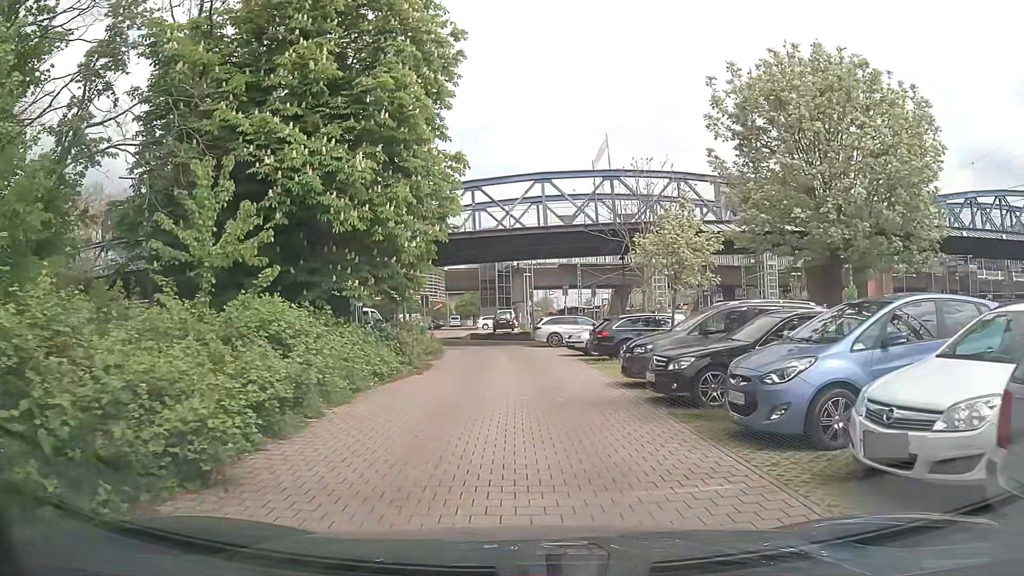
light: Day
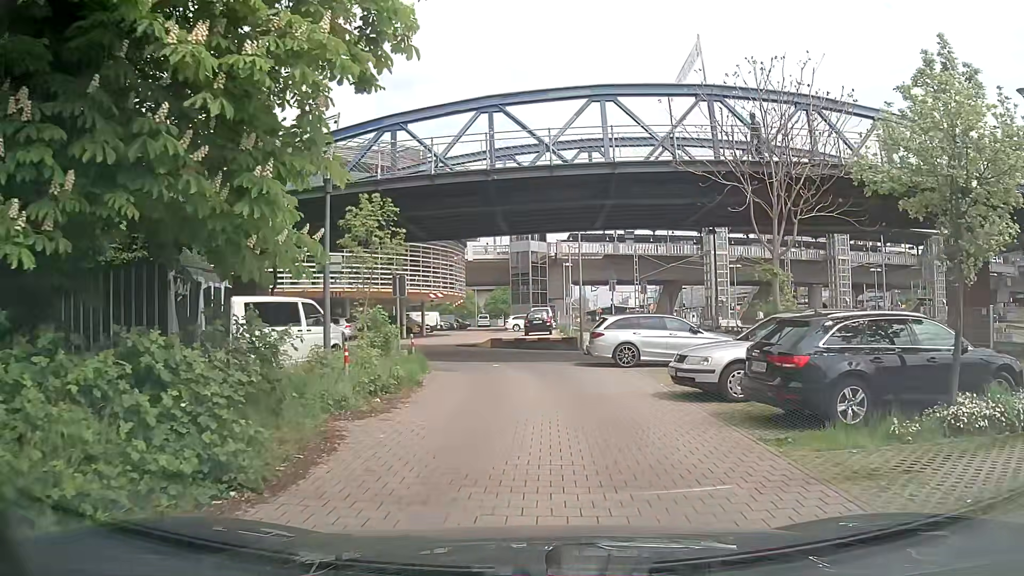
(-0.2, +12.8) m; -2°
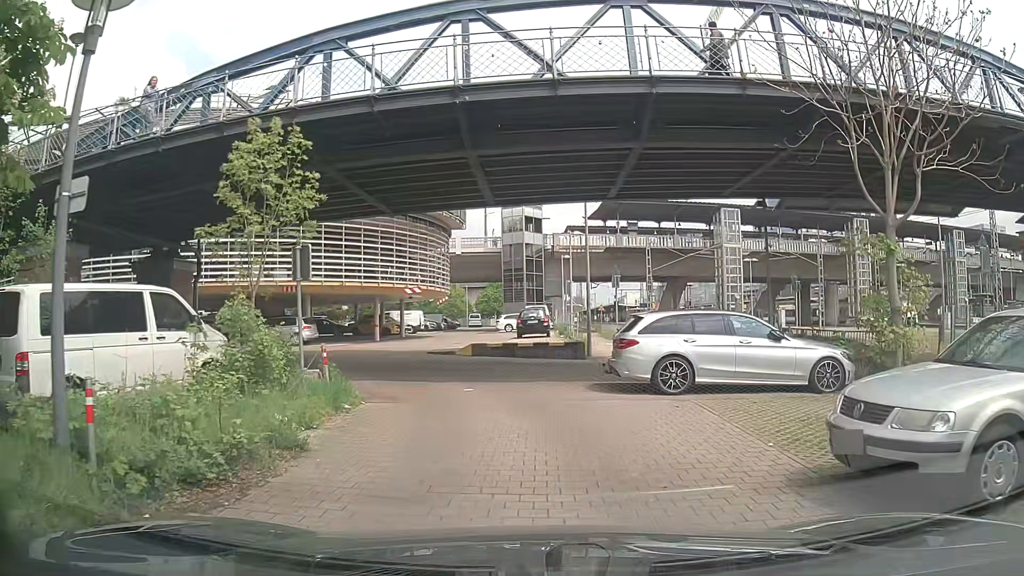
(+0.1, +6.7) m; -1°
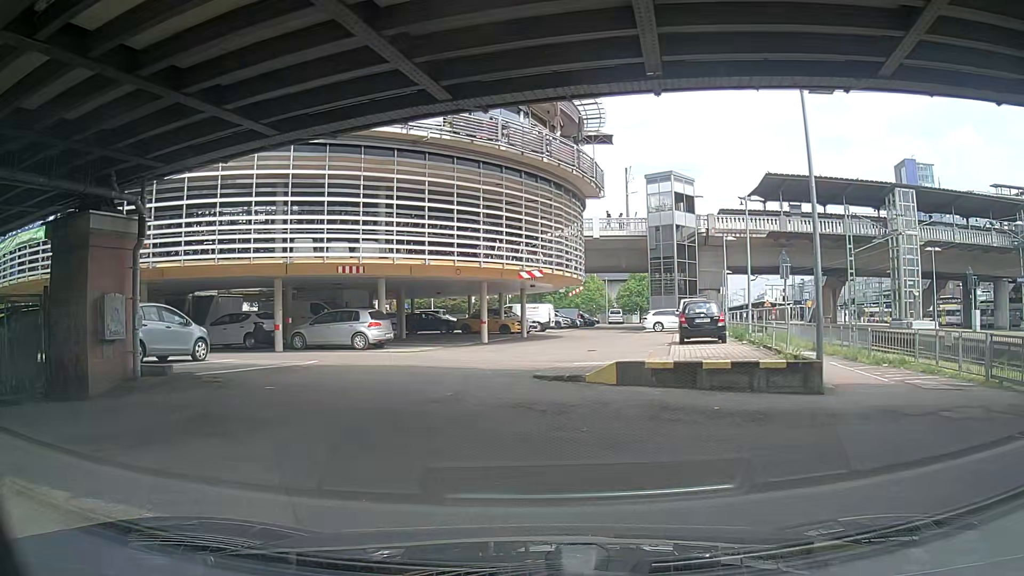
(-0.4, +10.5) m; -12°
